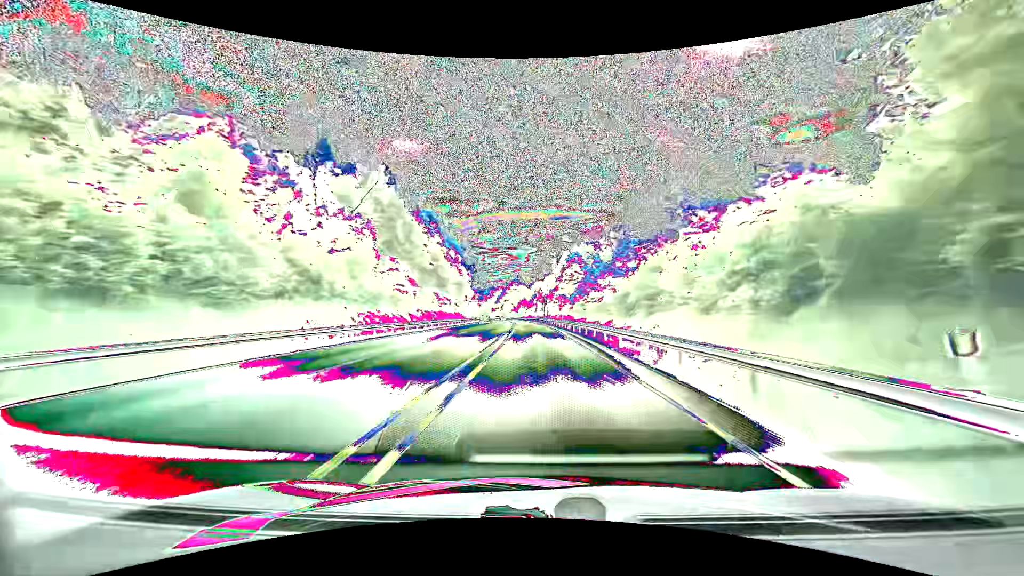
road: primary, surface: asphalt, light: Day
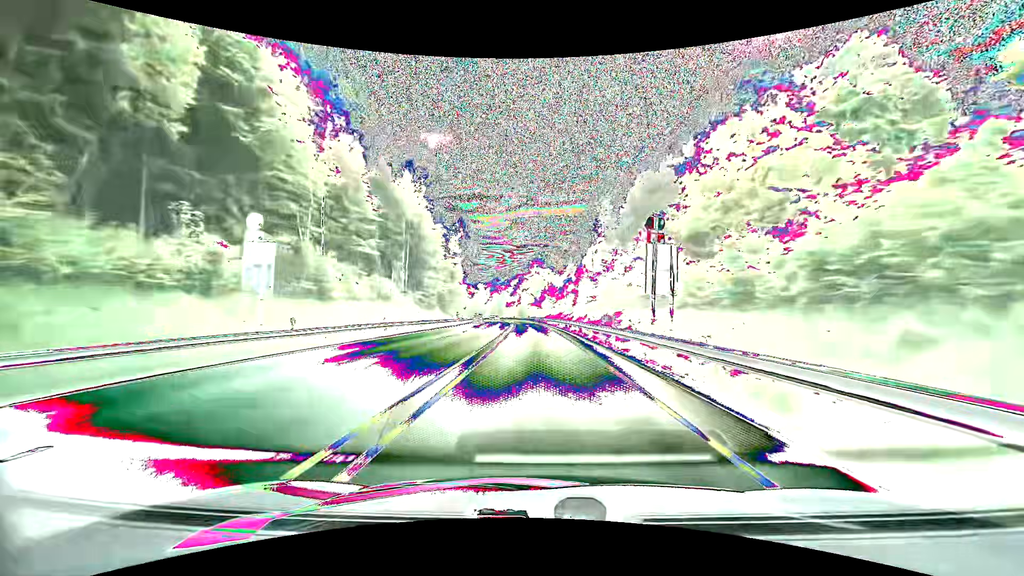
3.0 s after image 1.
(-2.0, +83.0) m; -3°
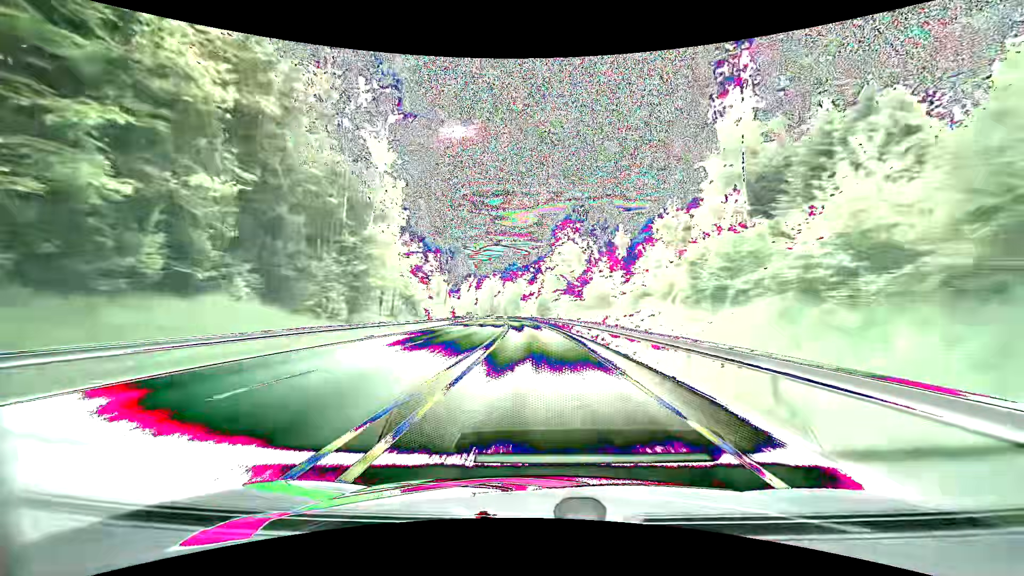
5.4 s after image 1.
(-1.8, +66.0) m; -3°
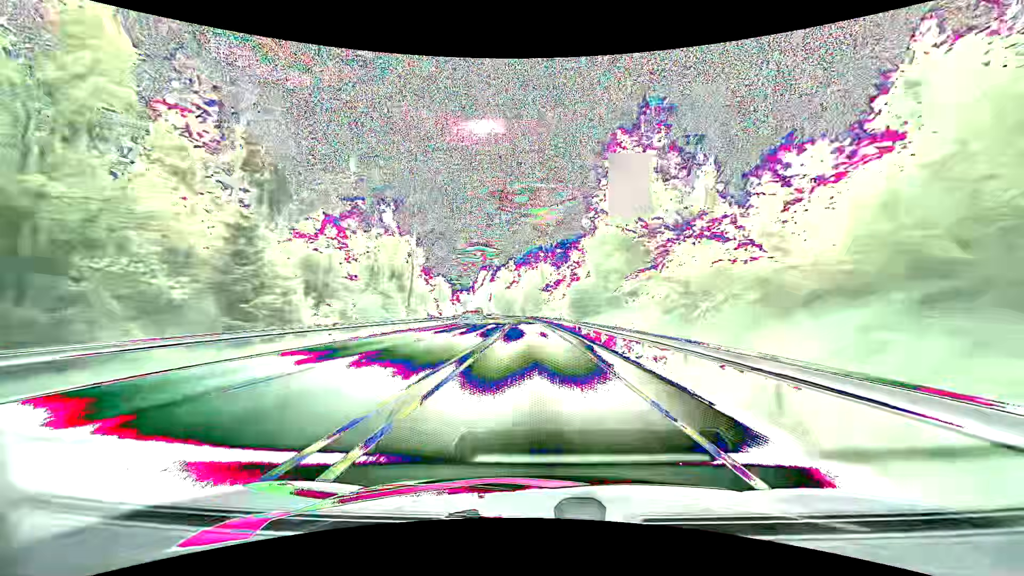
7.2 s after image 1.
(-1.2, +48.4) m; -3°
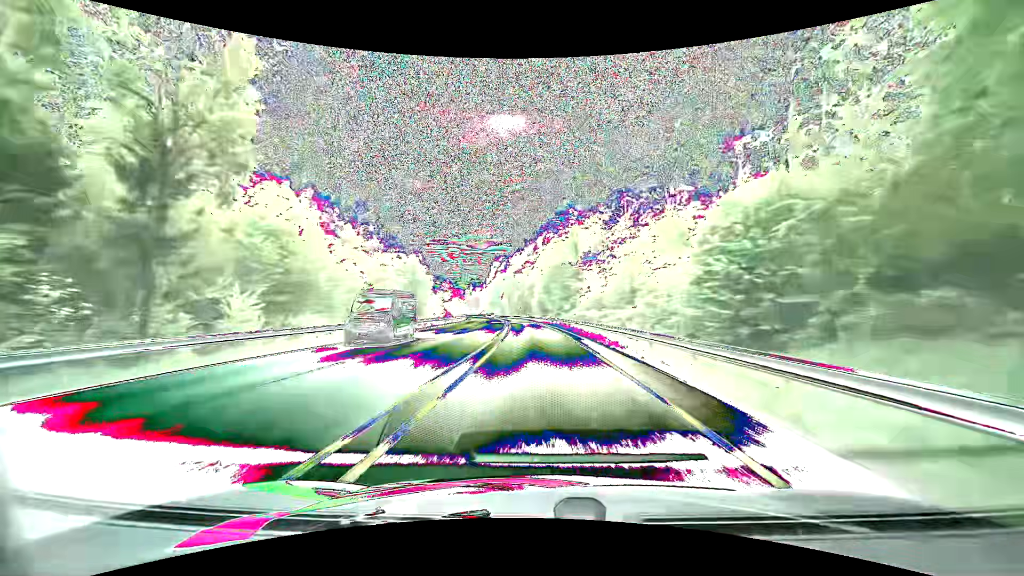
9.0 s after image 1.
(-1.1, +47.4) m; -3°
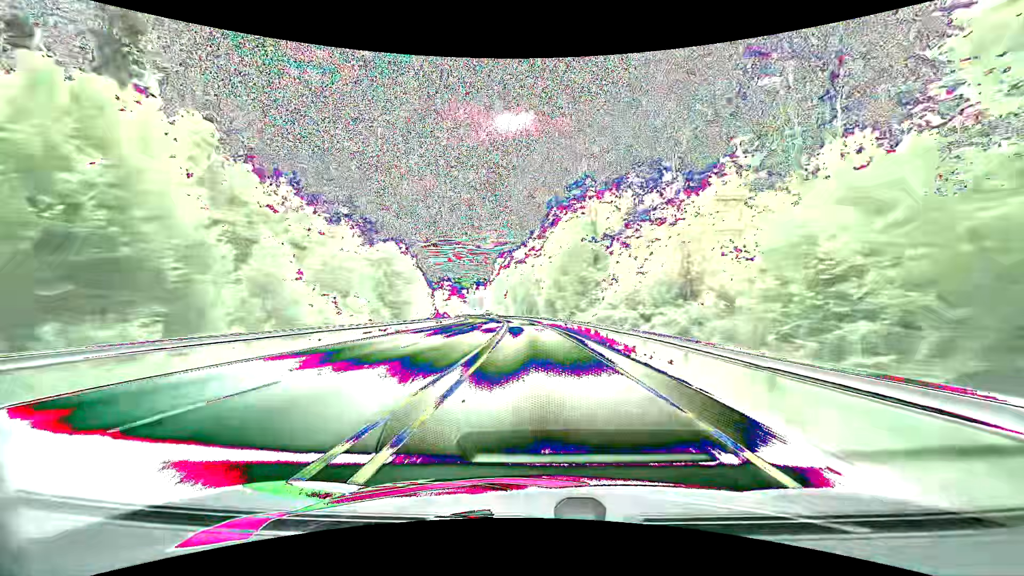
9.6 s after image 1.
(-0.1, +15.6) m; -1°
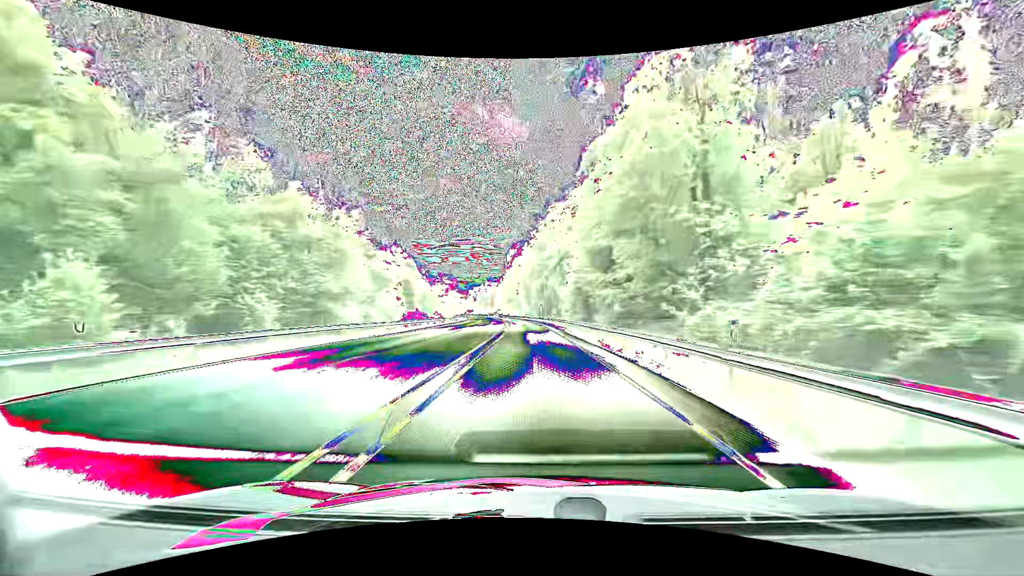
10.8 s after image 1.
(-0.5, +30.9) m; -2°
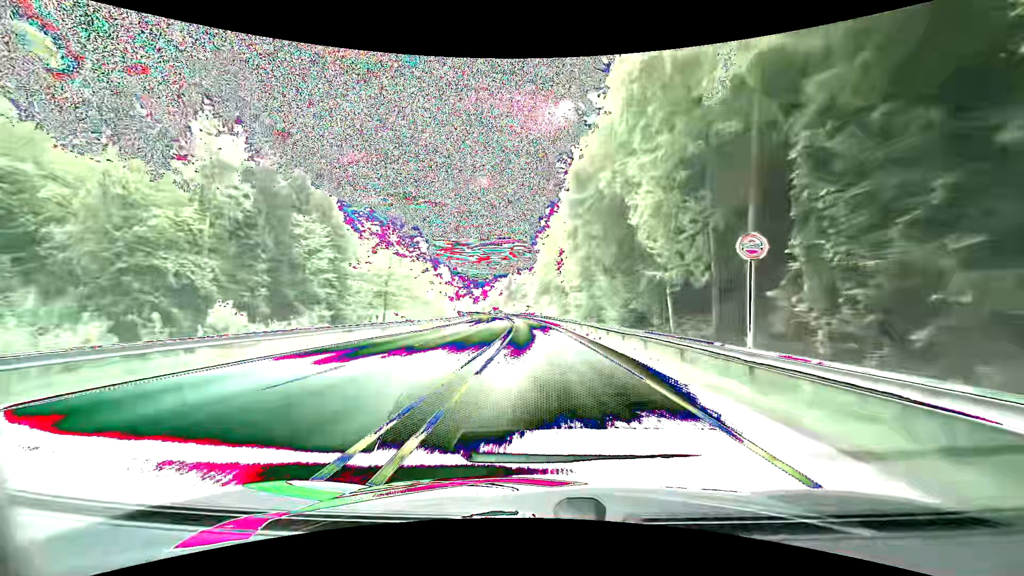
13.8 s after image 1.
(-3.3, +75.7) m; -4°
(0, +10) (0, +20) (-1, +30) (-1, +40) (-1, +50) (-2, +60) (-2, +70) (-3, +80) (-4, +90) (-5, +100) m
